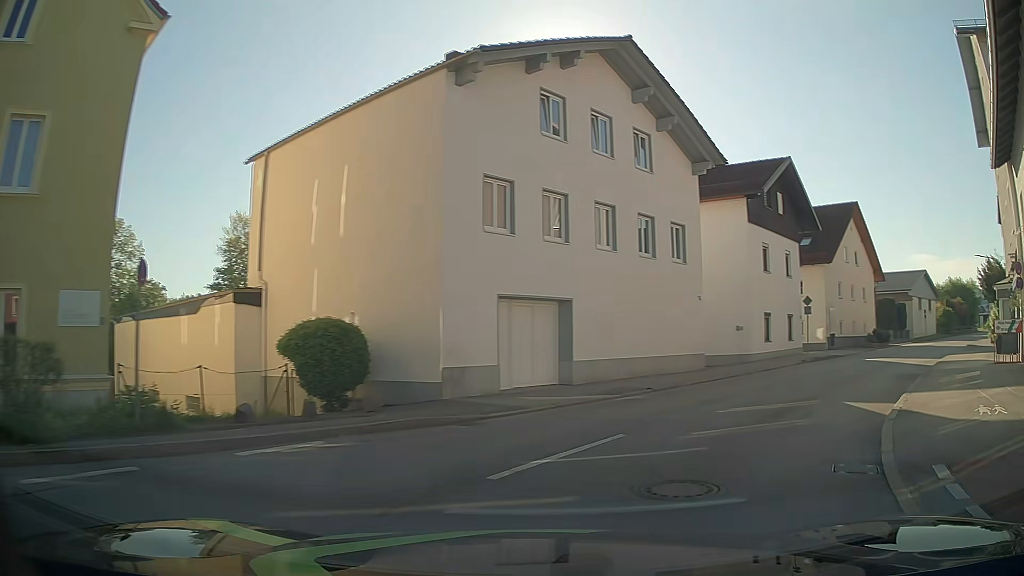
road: unclassified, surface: asphalt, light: Day
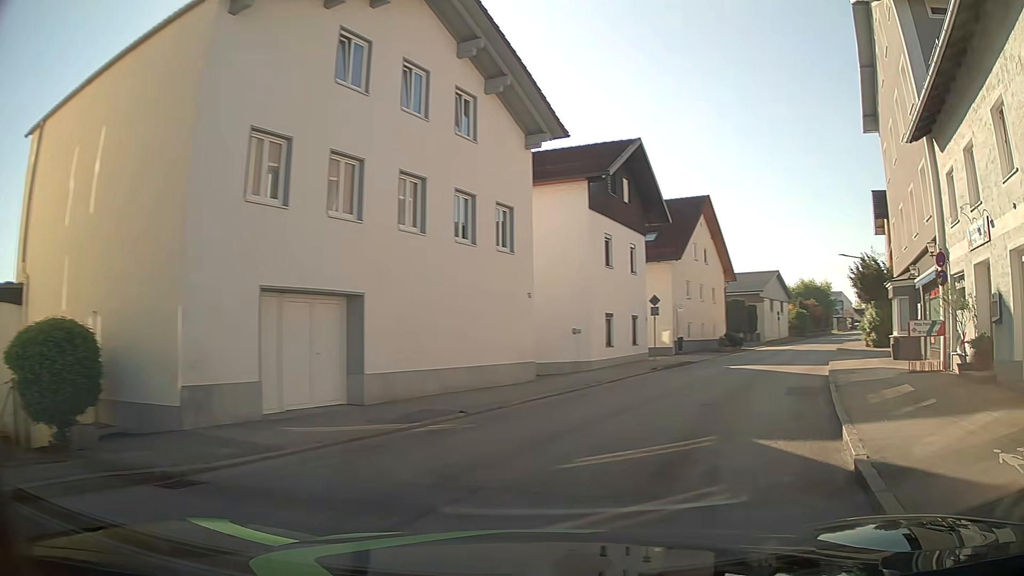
(+0.5, +4.3) m; +14°
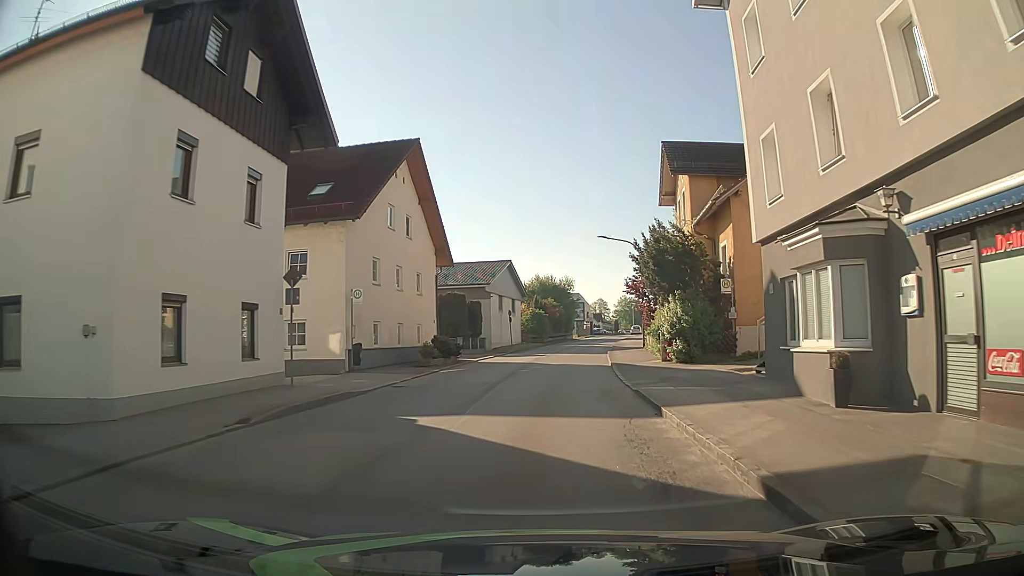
(+4.4, +14.4) m; +24°
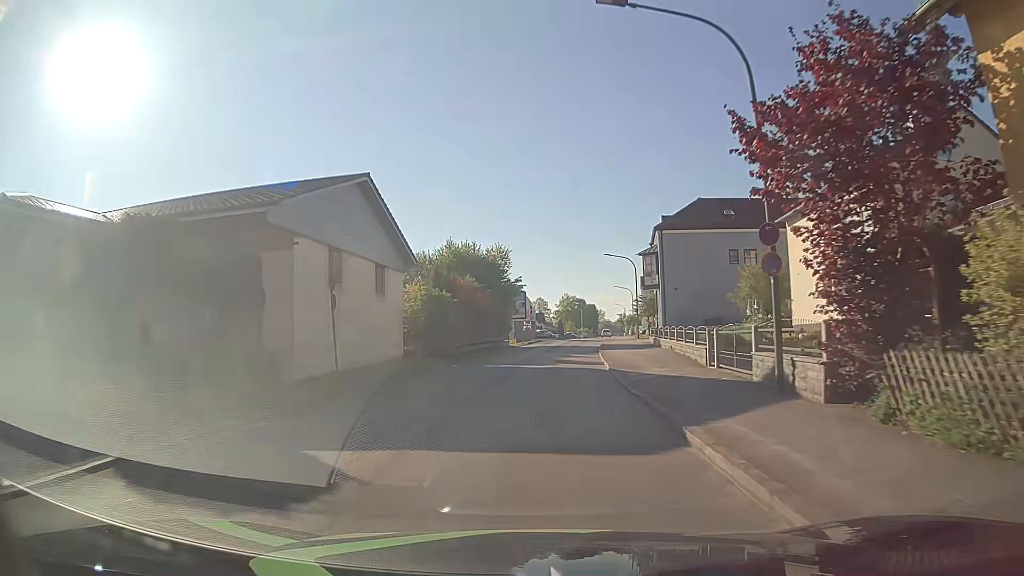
(+1.9, +33.0) m; +5°
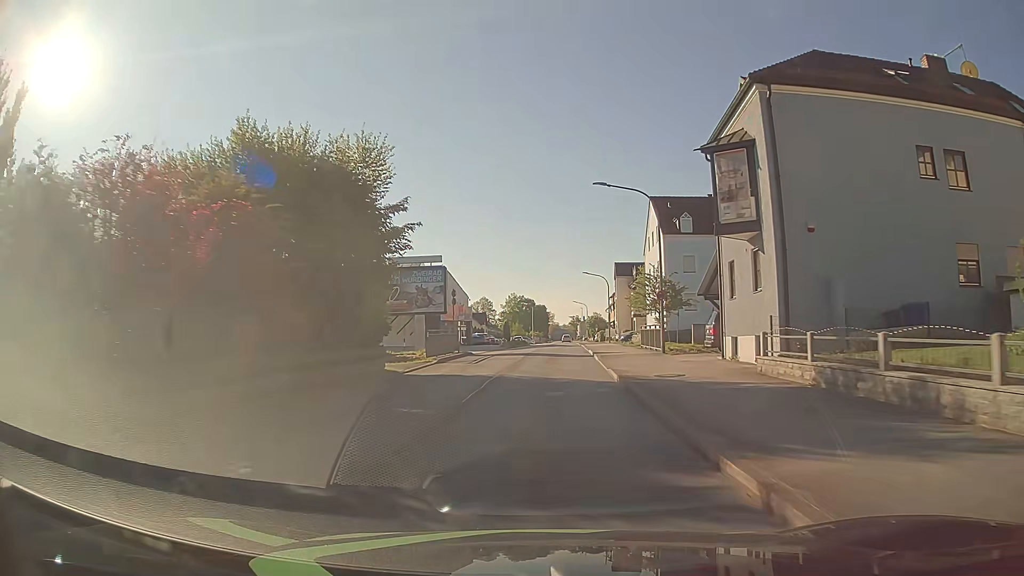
(+1.2, +29.8) m; +5°
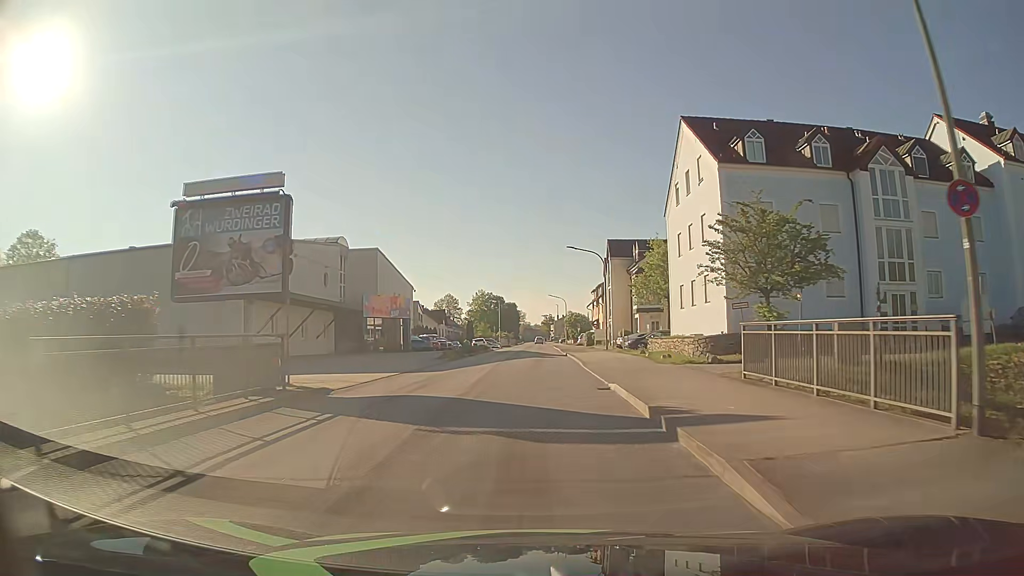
(+0.7, +22.7) m; +2°
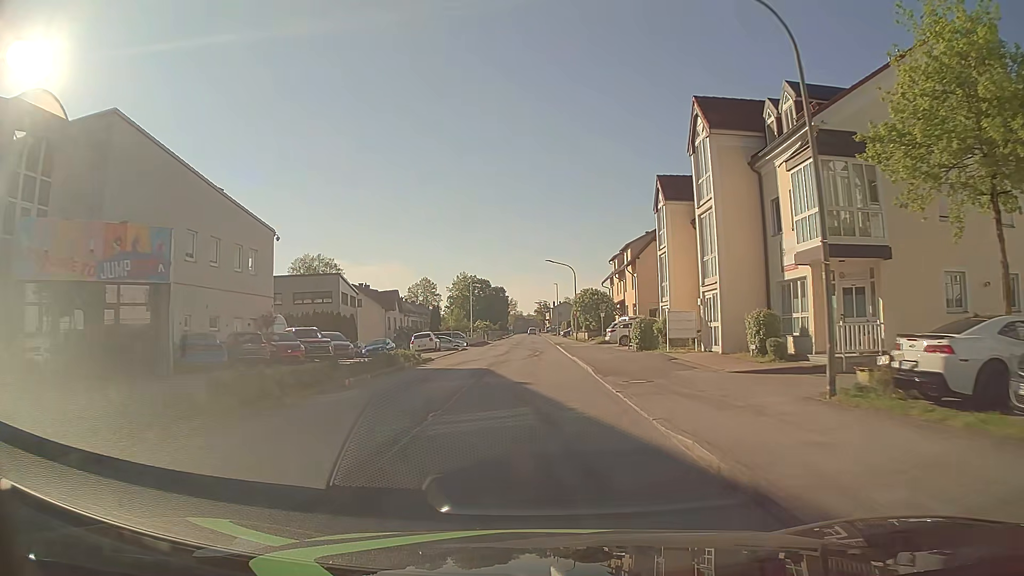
(+0.4, +38.2) m; +1°
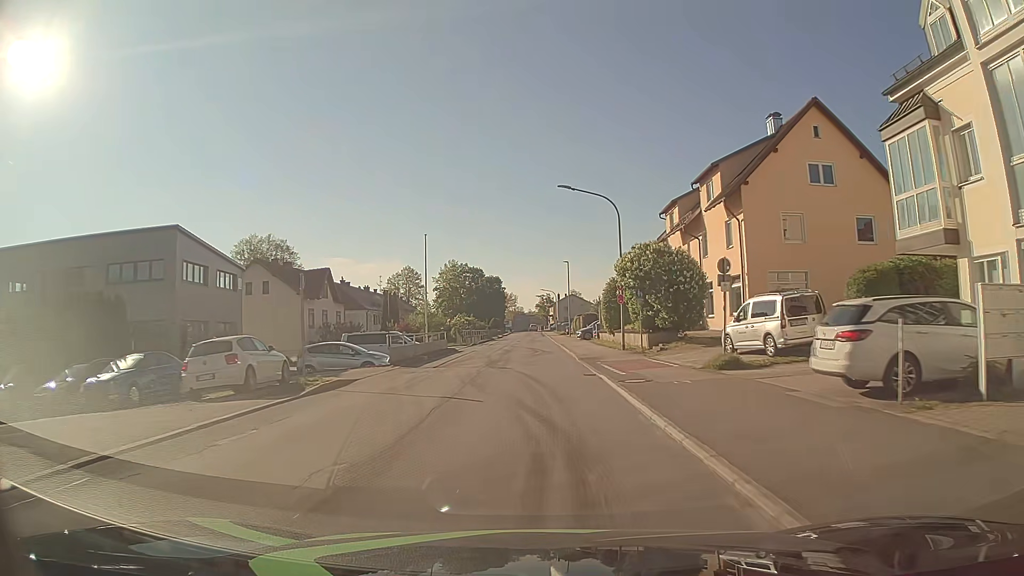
(+0.2, +31.4) m; +1°
(0, +10) (0, +20) (0, +30) (0, +40) (0, +50) (0, +60) (-1, +70) (-1, +80) (-1, +90) (-1, +100) m
